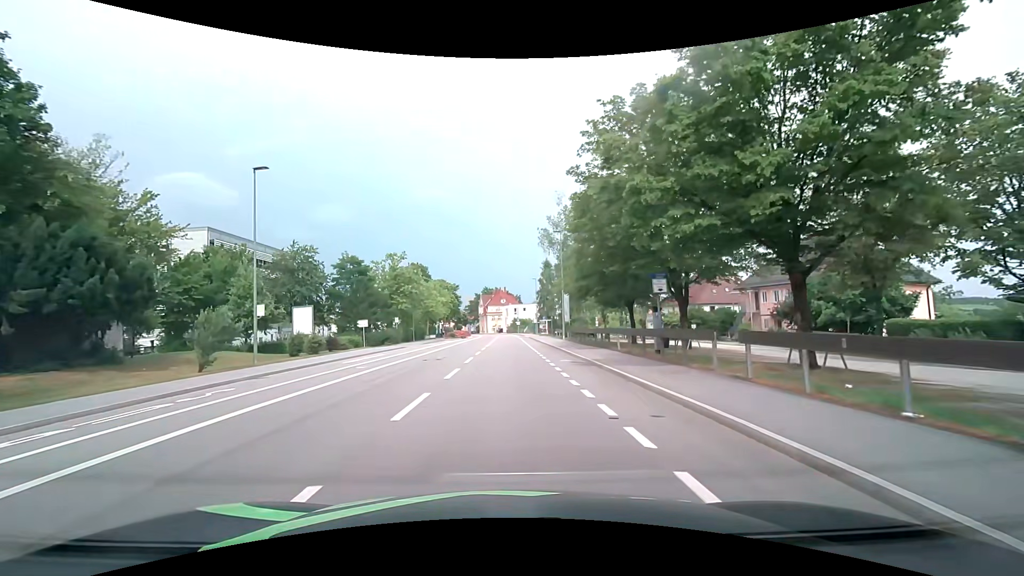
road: tertiary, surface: asphalt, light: Day
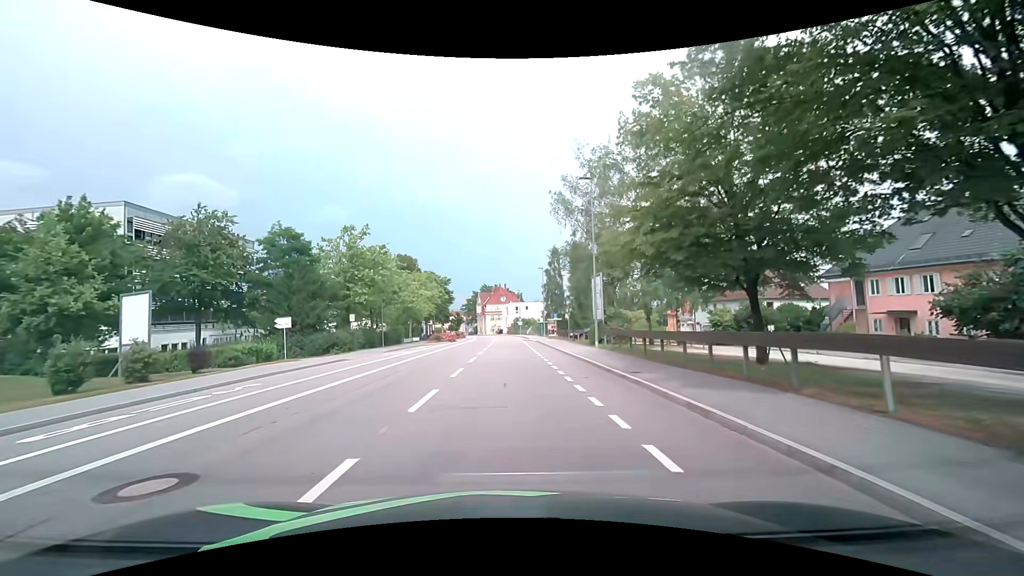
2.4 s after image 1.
(+0.1, +17.1) m; 0°
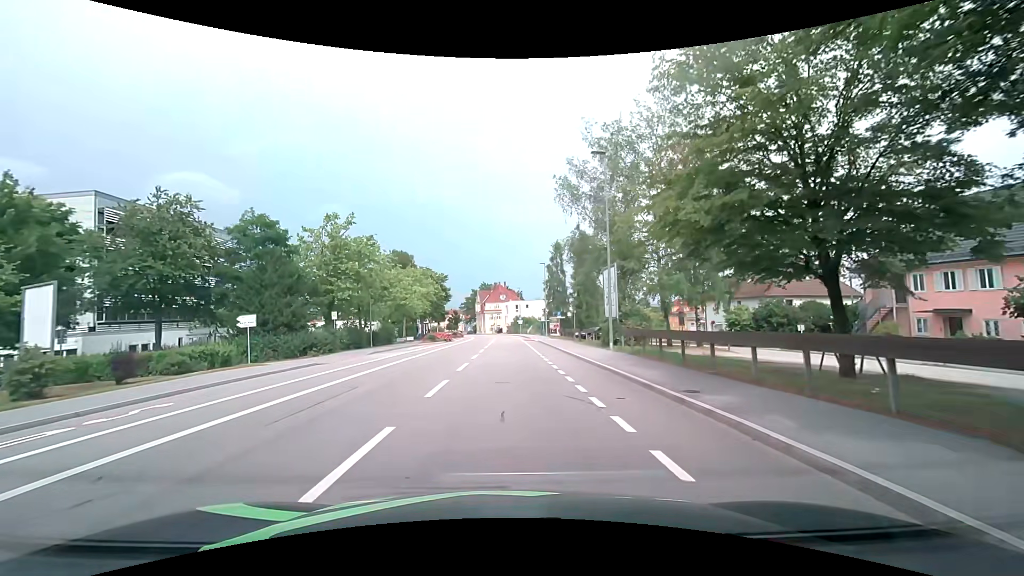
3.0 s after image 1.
(0.0, +4.3) m; +1°
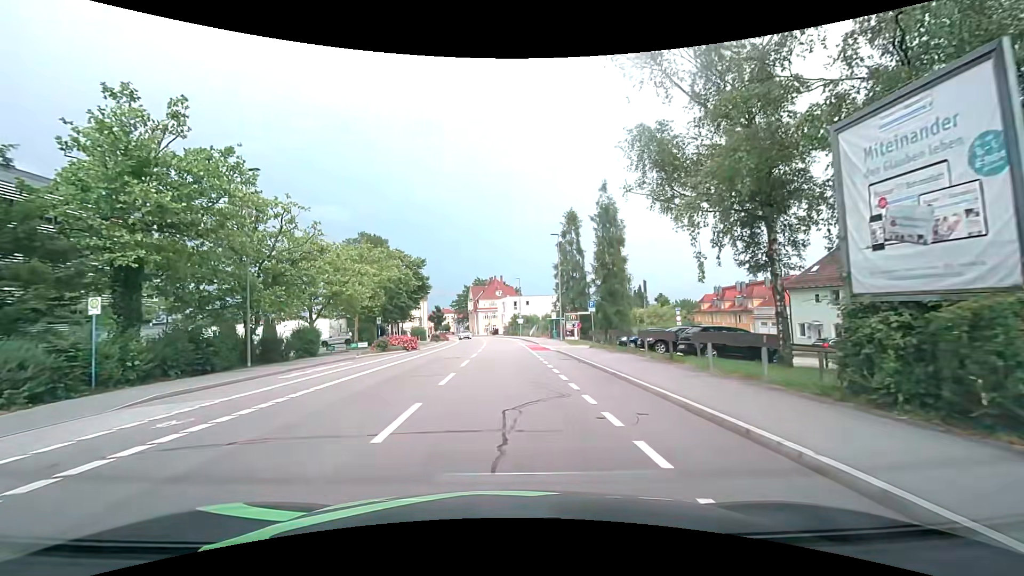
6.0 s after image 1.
(-0.2, +21.9) m; 0°
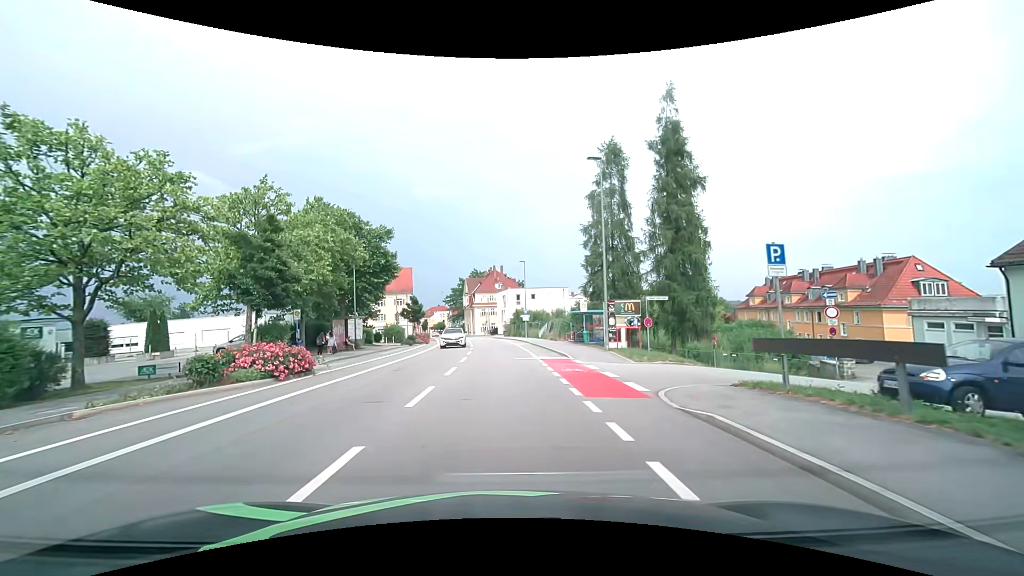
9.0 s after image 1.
(0.0, +21.3) m; -1°
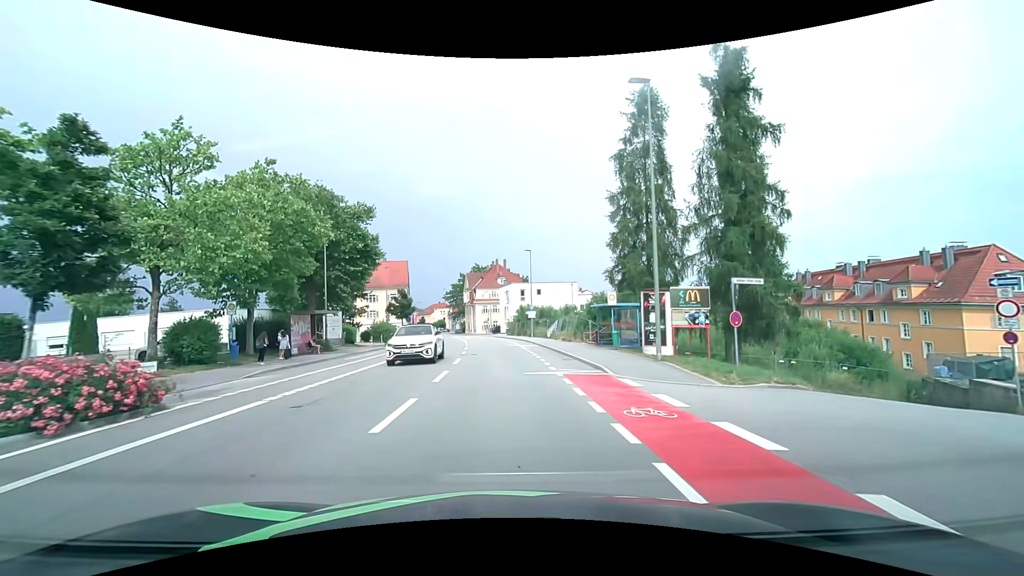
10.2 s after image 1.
(+0.1, +8.3) m; 0°
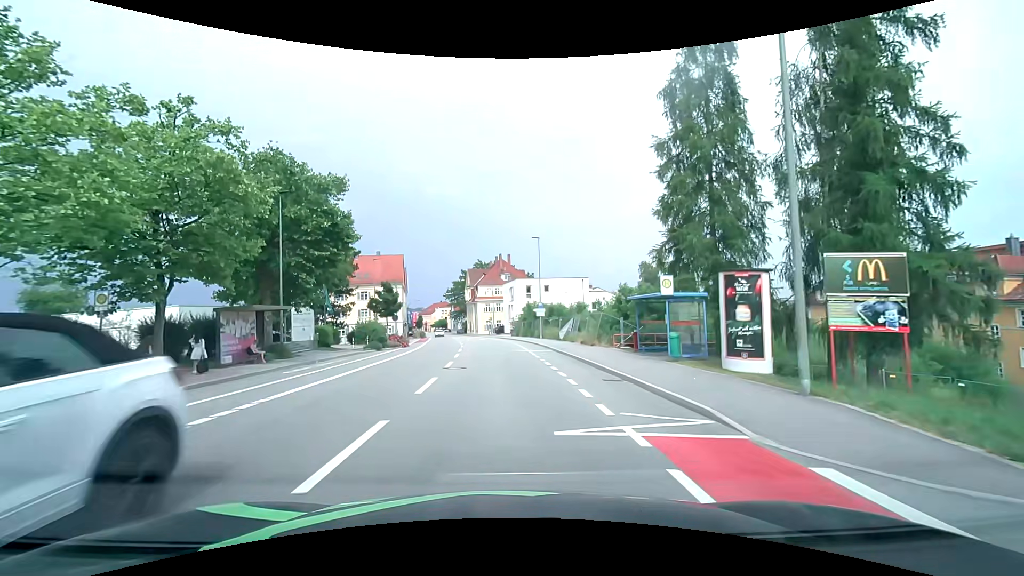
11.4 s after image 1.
(0.0, +8.3) m; 0°
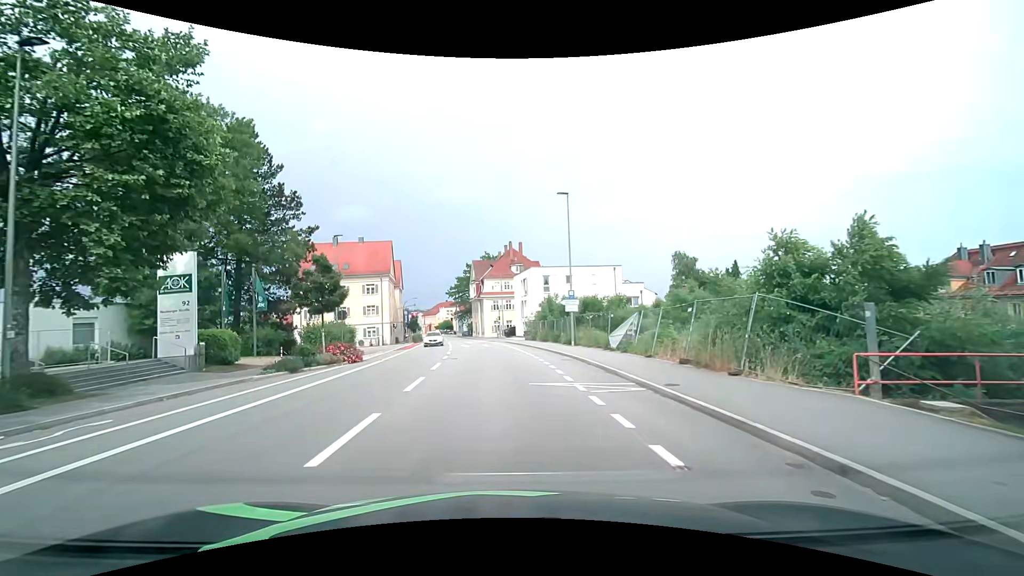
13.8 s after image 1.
(-0.1, +17.2) m; -1°
